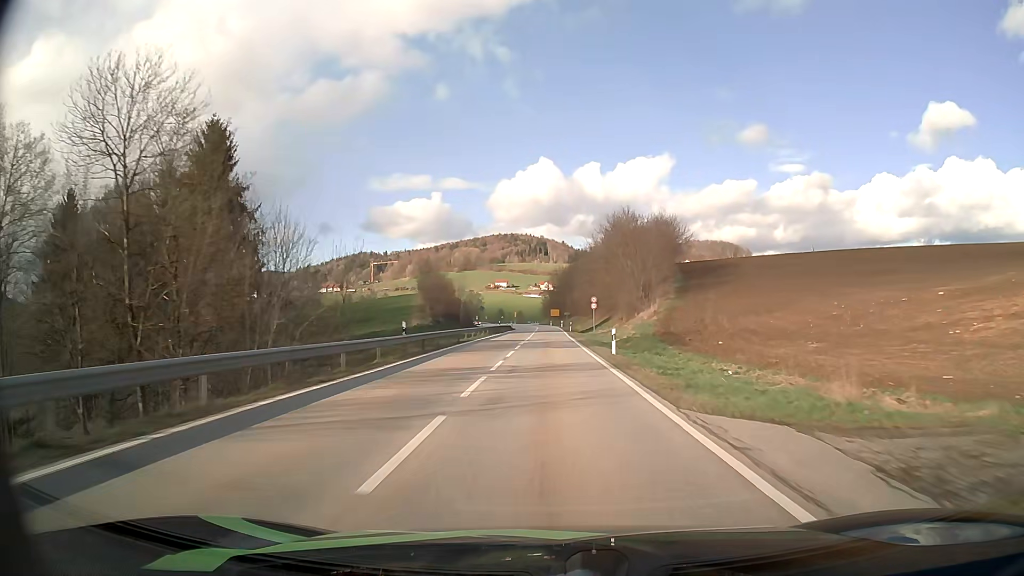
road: secondary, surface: asphalt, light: Day
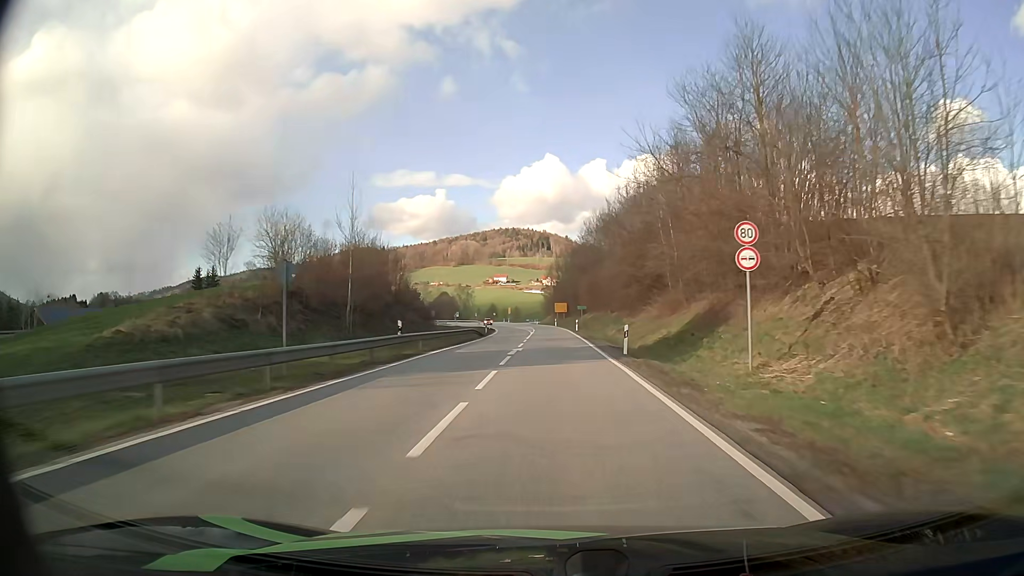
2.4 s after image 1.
(-0.1, +53.7) m; 0°
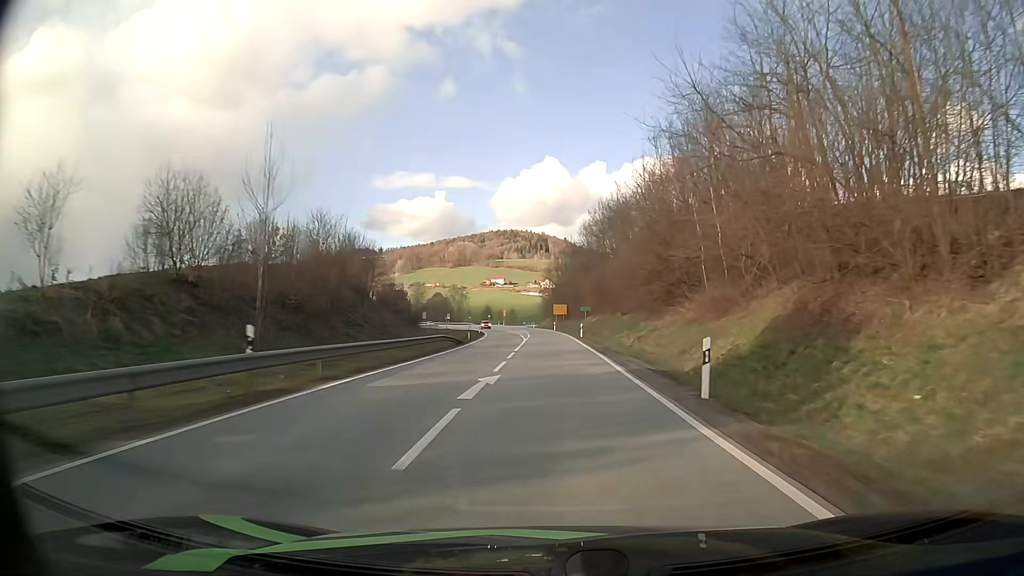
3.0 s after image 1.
(0.0, +12.7) m; 0°
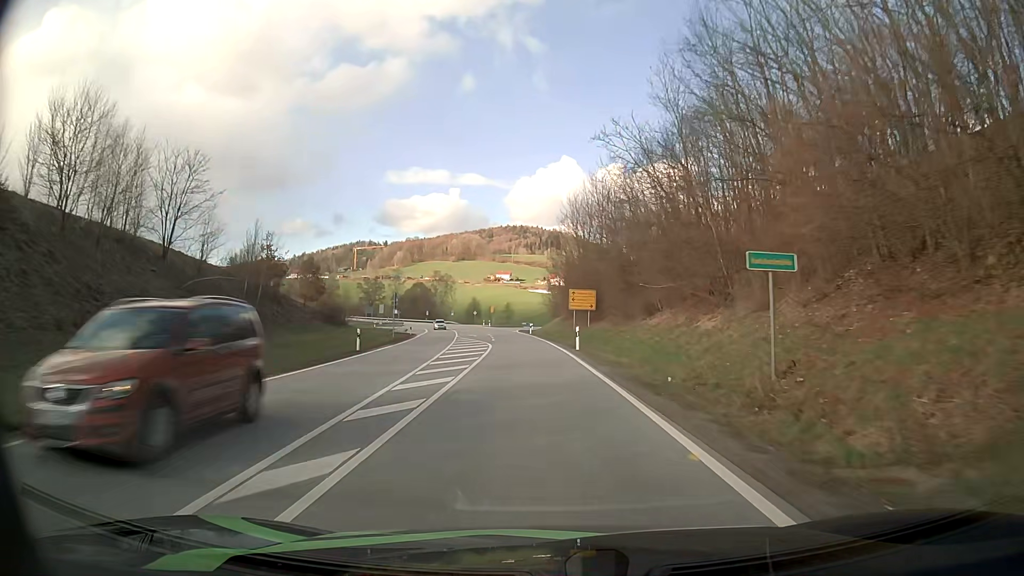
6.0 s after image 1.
(+0.3, +61.6) m; 0°
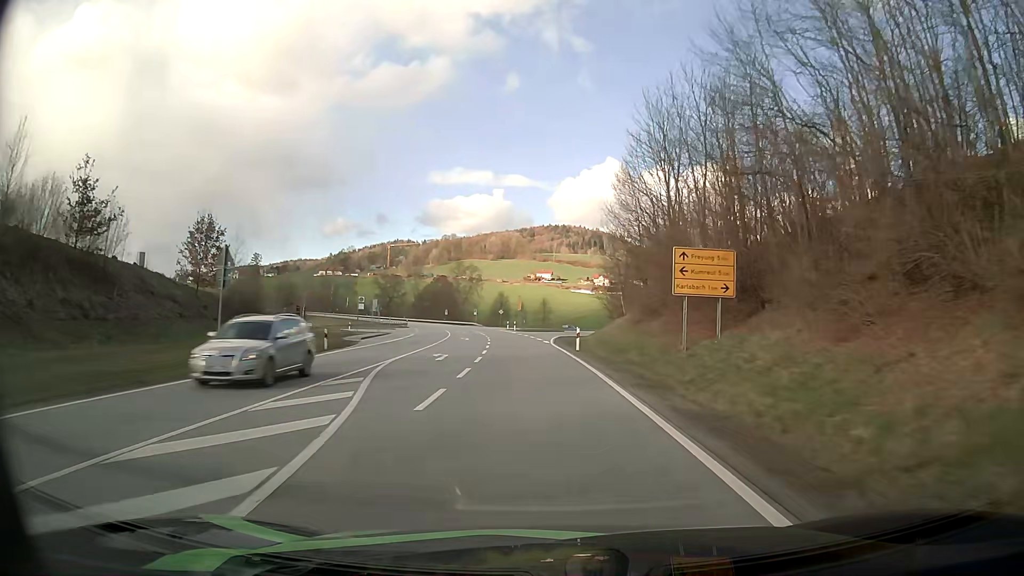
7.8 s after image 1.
(-1.1, +36.7) m; -4°
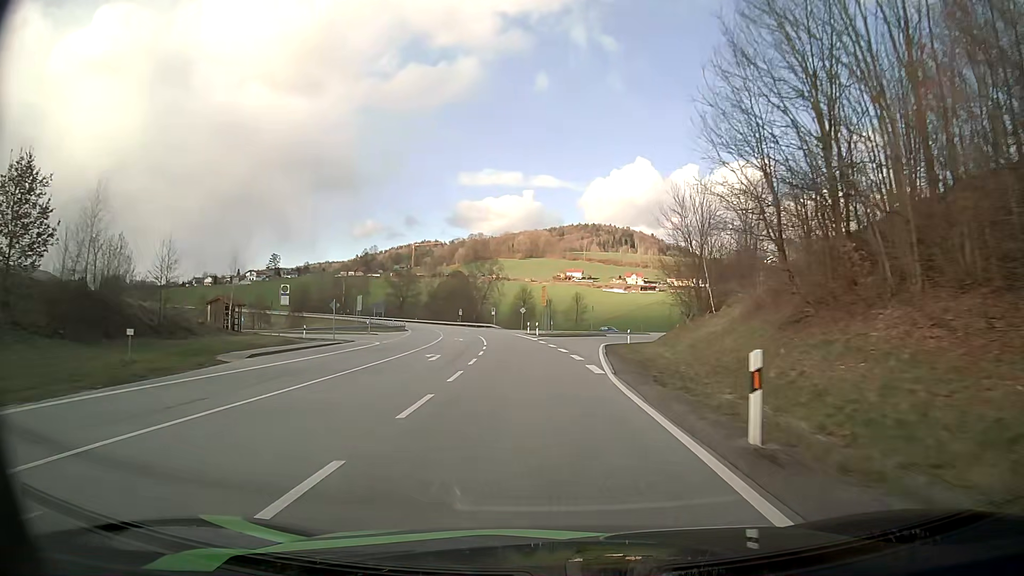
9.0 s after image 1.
(-0.4, +24.7) m; -2°
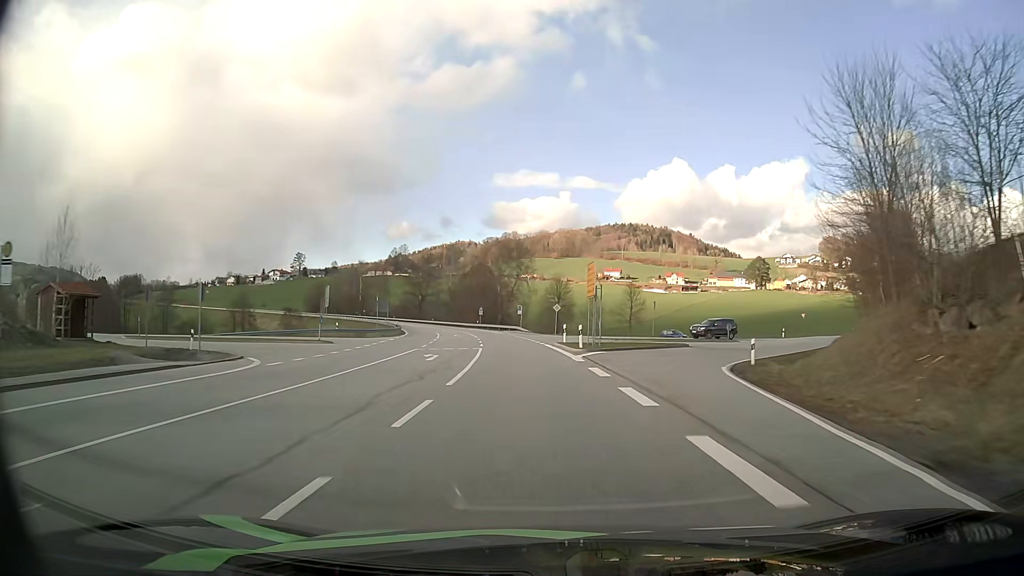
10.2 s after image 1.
(-0.7, +25.0) m; -3°
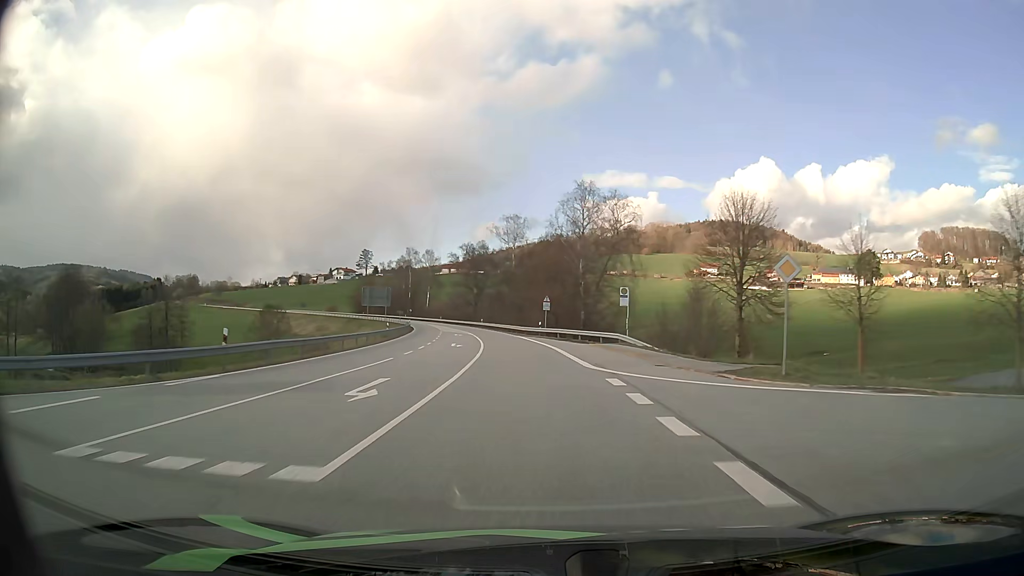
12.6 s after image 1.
(-3.0, +50.6) m; -7°
(0, +10) (-1, +20) (-1, +30) (-2, +40) (-4, +50) (-5, +60) (-7, +70) (-9, +79) (-11, +89) (-13, +99) m
